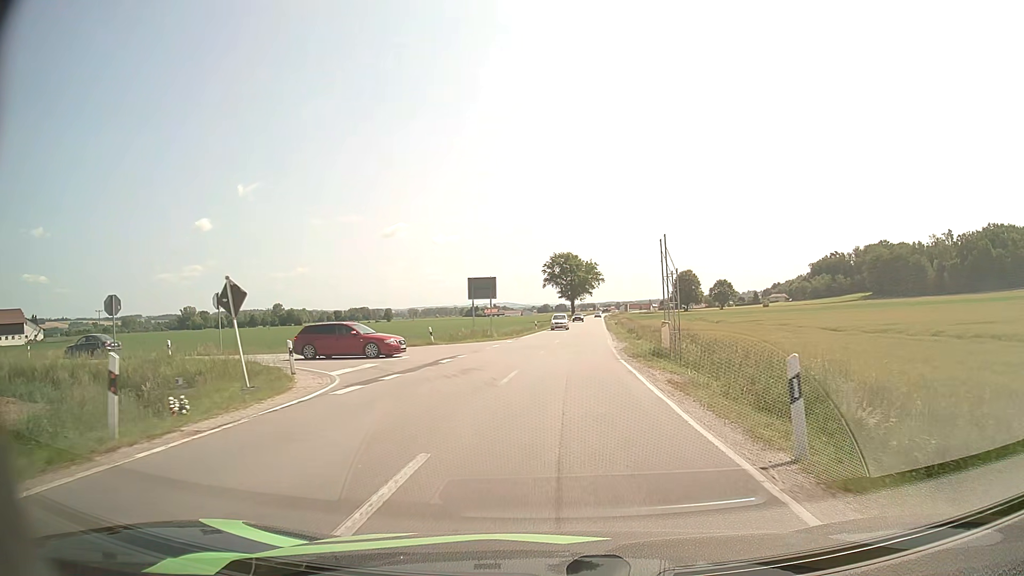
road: secondary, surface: asphalt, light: Day
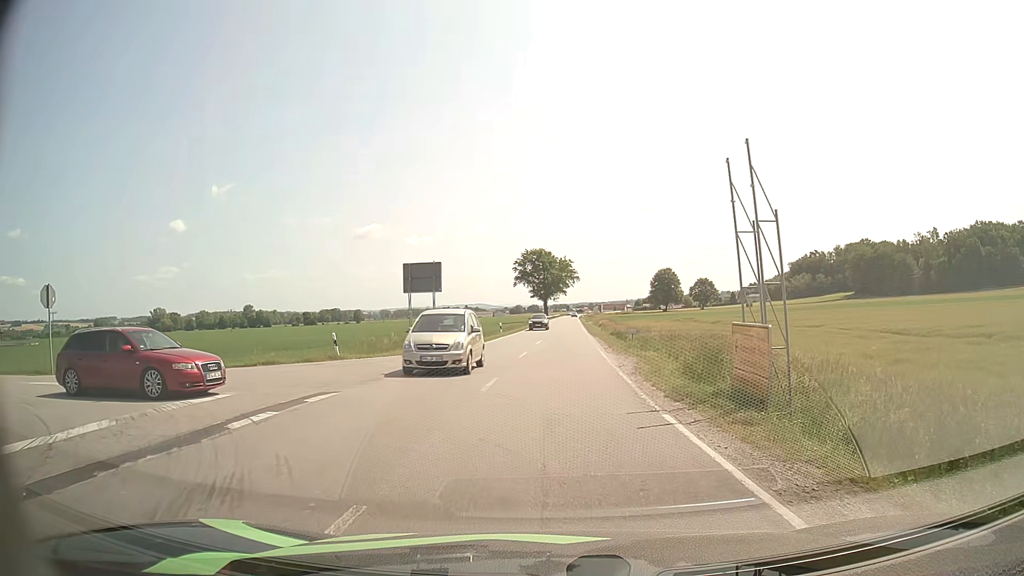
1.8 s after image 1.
(+0.2, +12.3) m; +2°
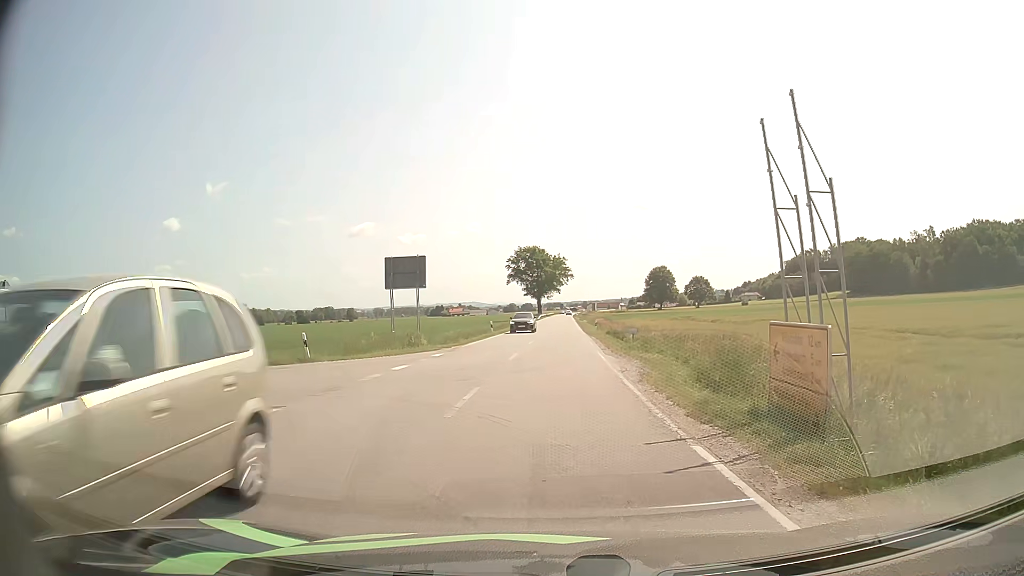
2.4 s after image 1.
(0.0, +2.4) m; +1°
